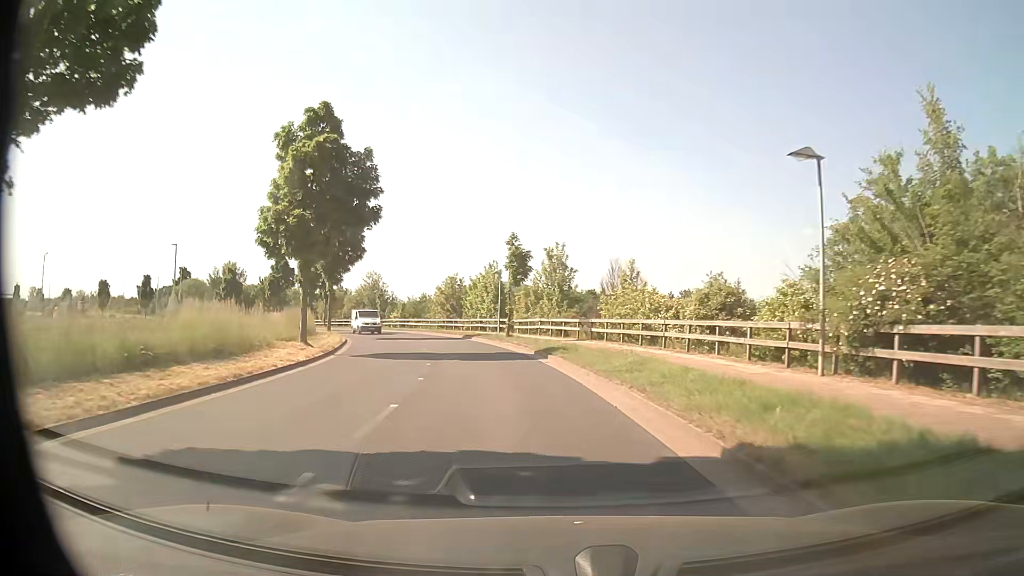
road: tertiary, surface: asphalt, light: Day
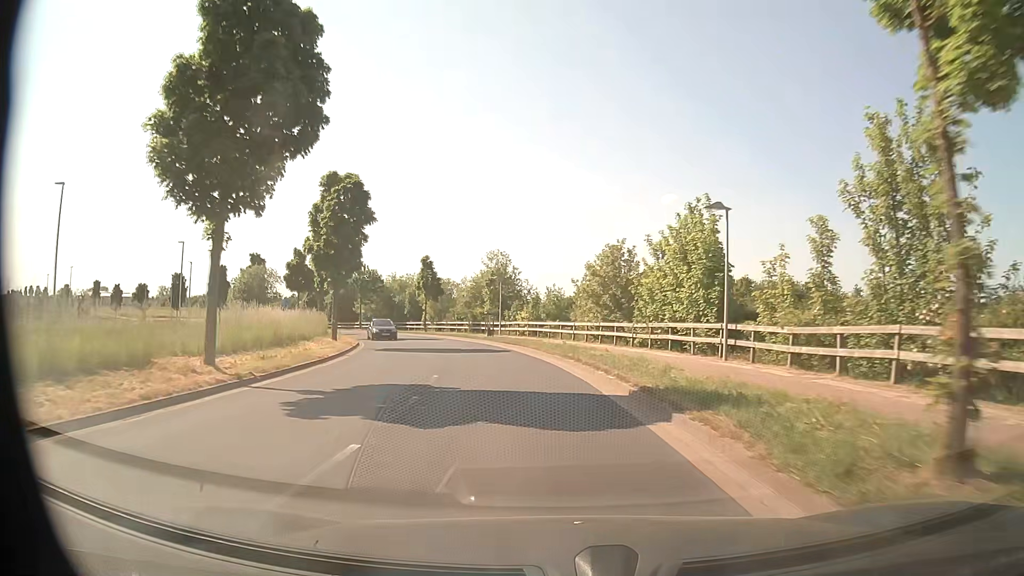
(-4.1, +30.7) m; -15°
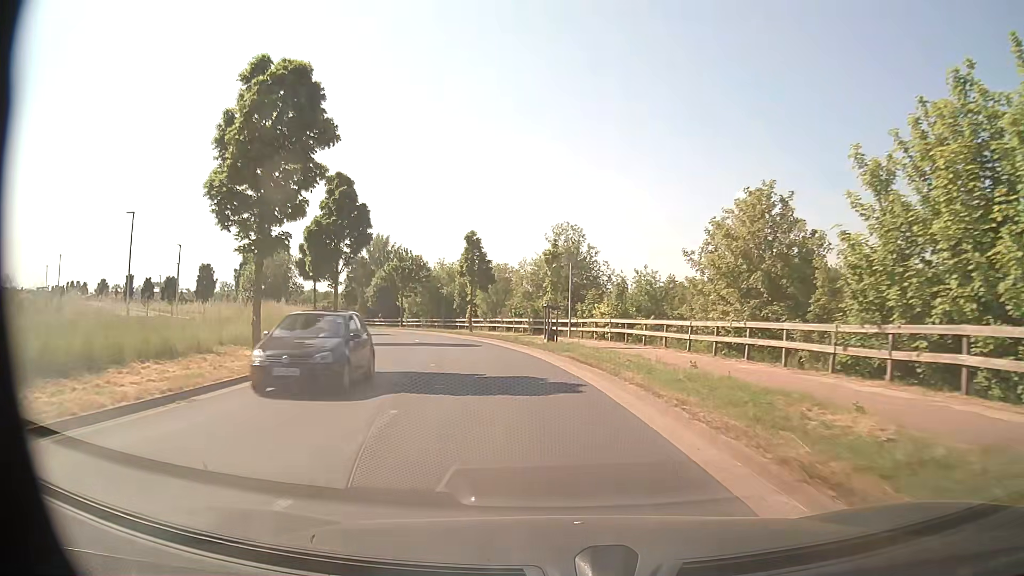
(-0.9, +15.6) m; -6°
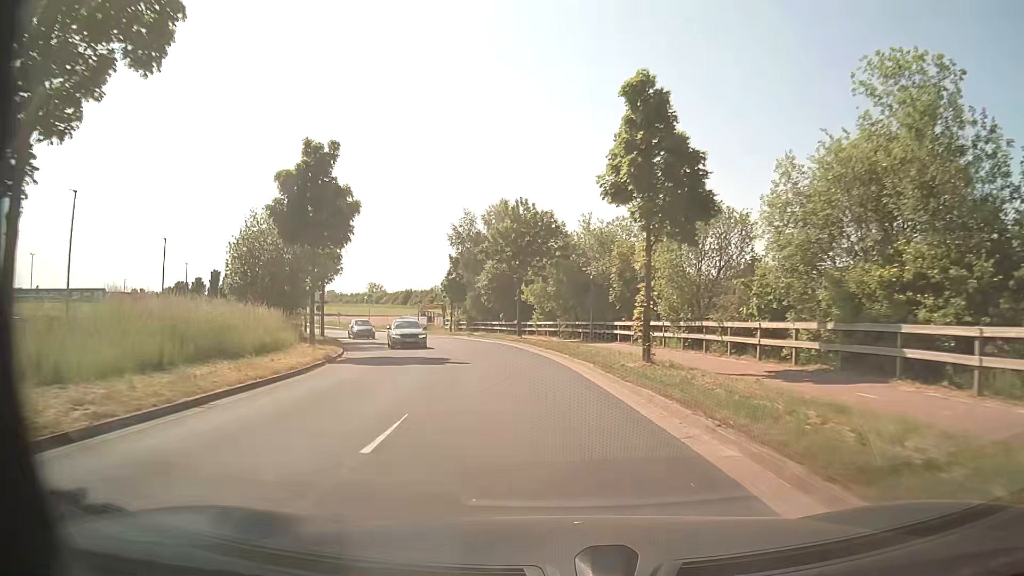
(-3.8, +30.9) m; -14°
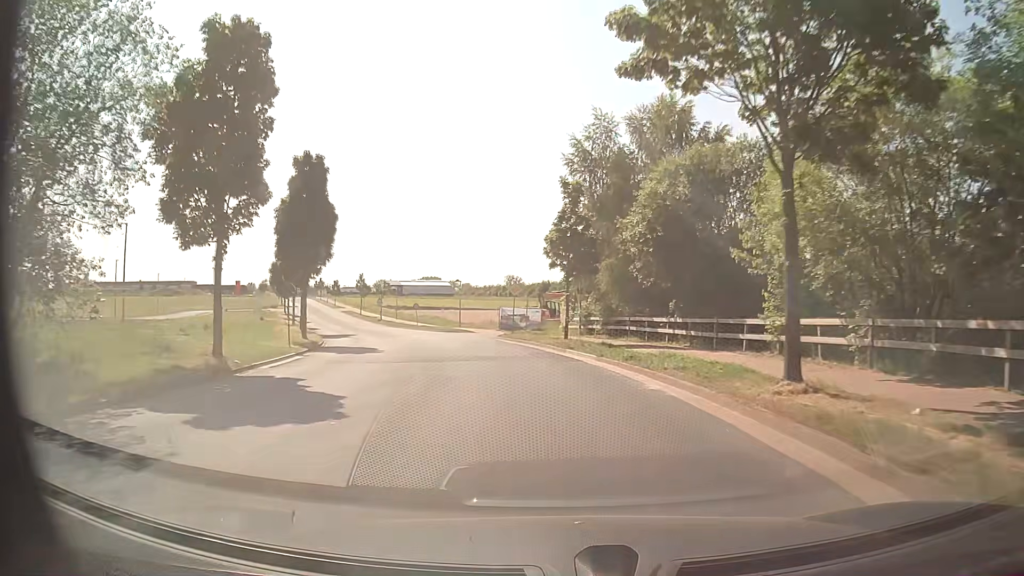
(-3.4, +31.2) m; -12°
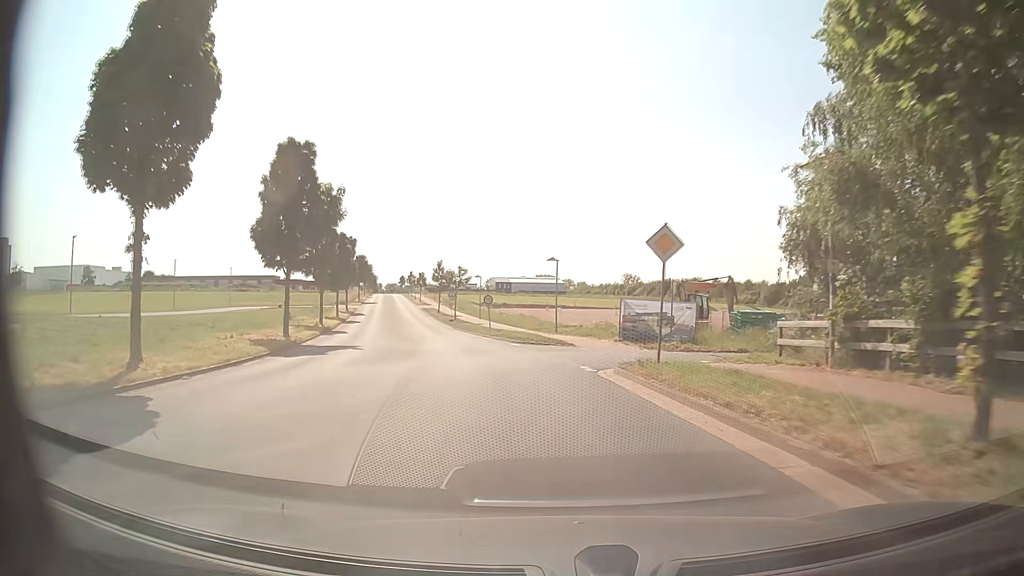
(-1.9, +23.9) m; -10°
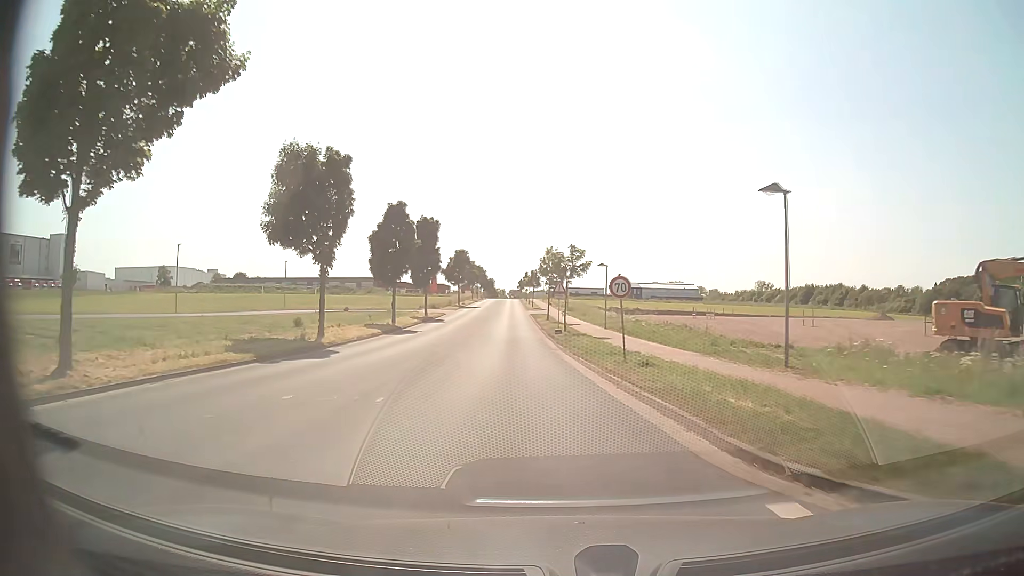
(-2.3, +24.4) m; -11°
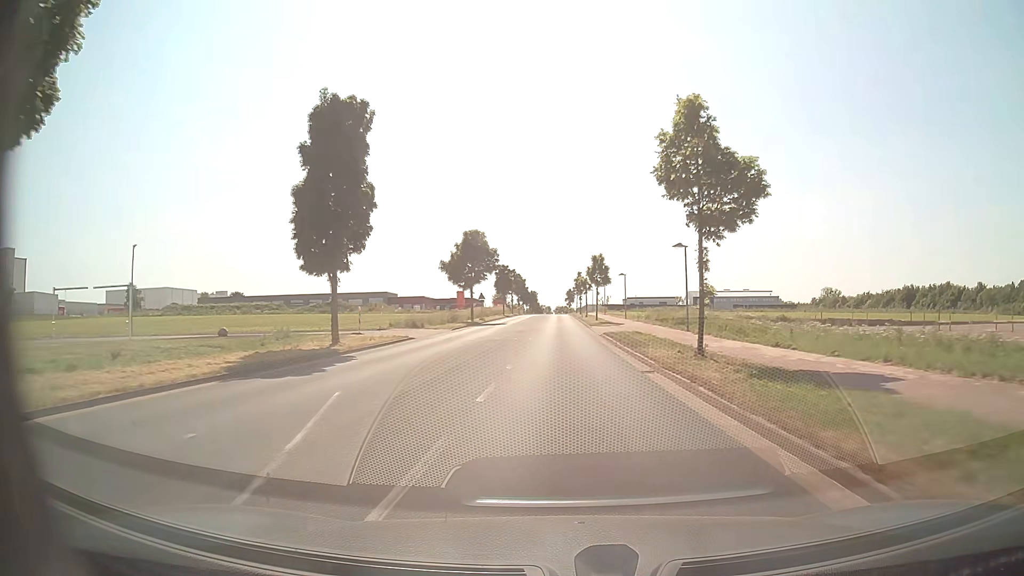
(-3.1, +44.9) m; -4°
(0, +10) (0, +20) (0, +30) (0, +40) (0, +50) (+1, +60) (+1, +70) (+1, +80) (+1, +90) (+1, +100) m
